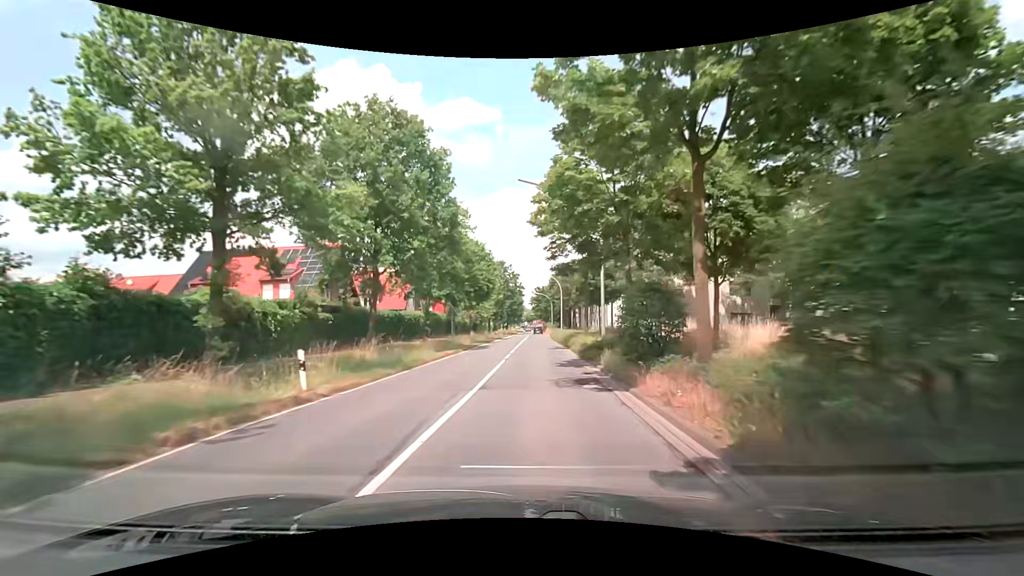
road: secondary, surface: asphalt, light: Day
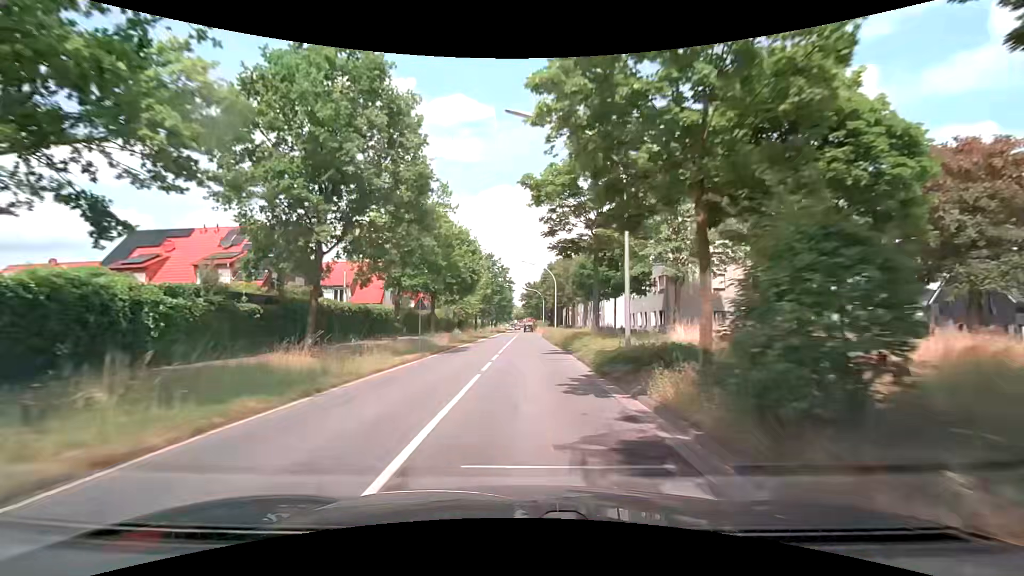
(+0.1, +7.2) m; +1°
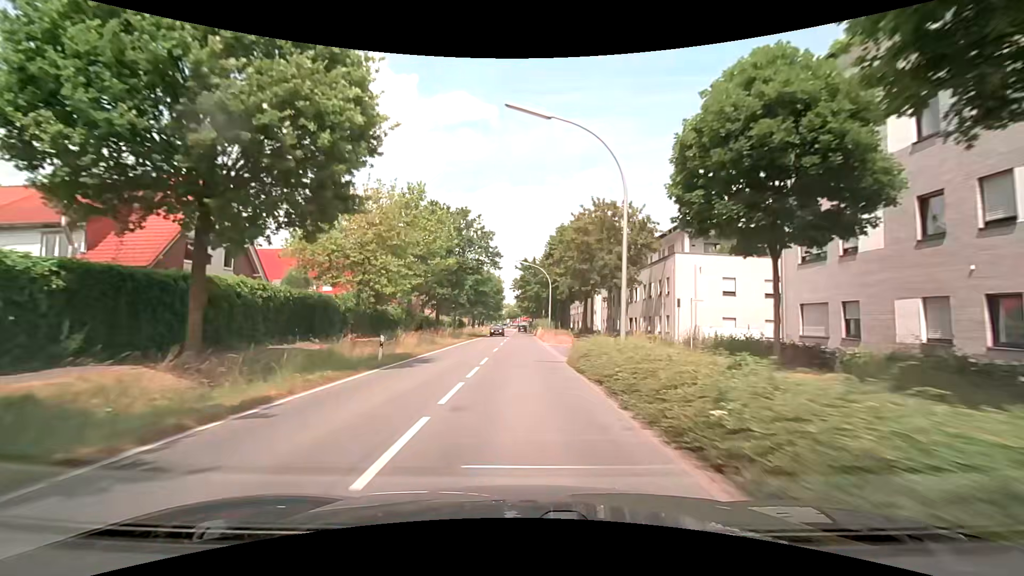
(+0.7, +37.6) m; +2°
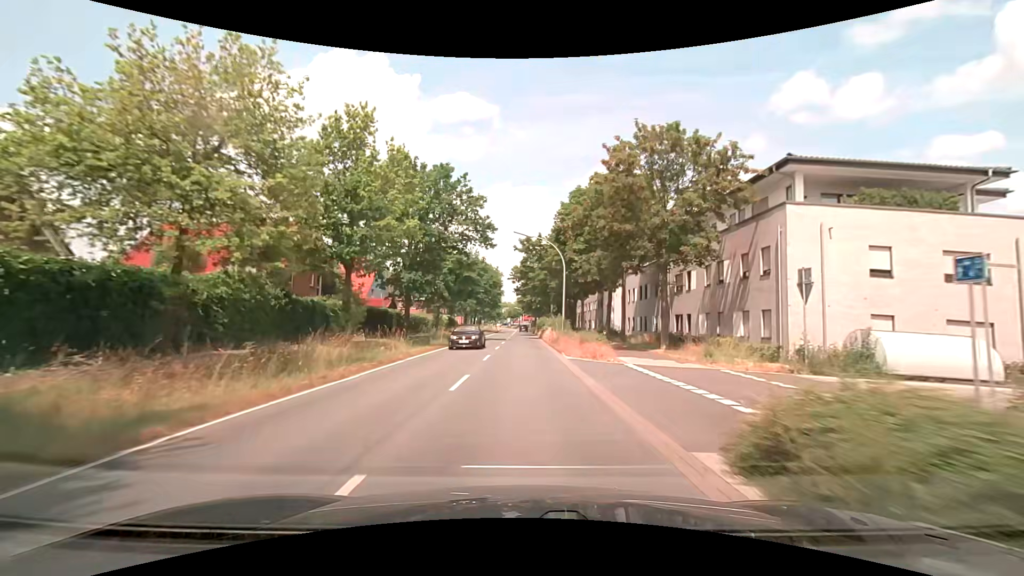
(0.0, +16.1) m; 0°
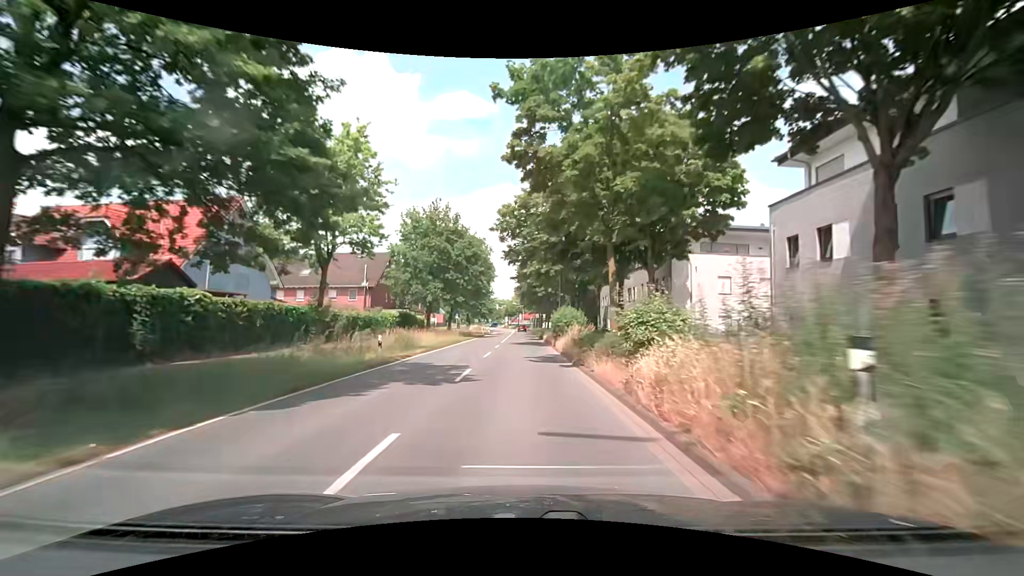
(-0.3, +33.8) m; -1°
(0, +10) (0, +20) (0, +30) (0, +40) (0, +50) (0, +60) (0, +70) (0, +80) (0, +90) (0, +100) m
